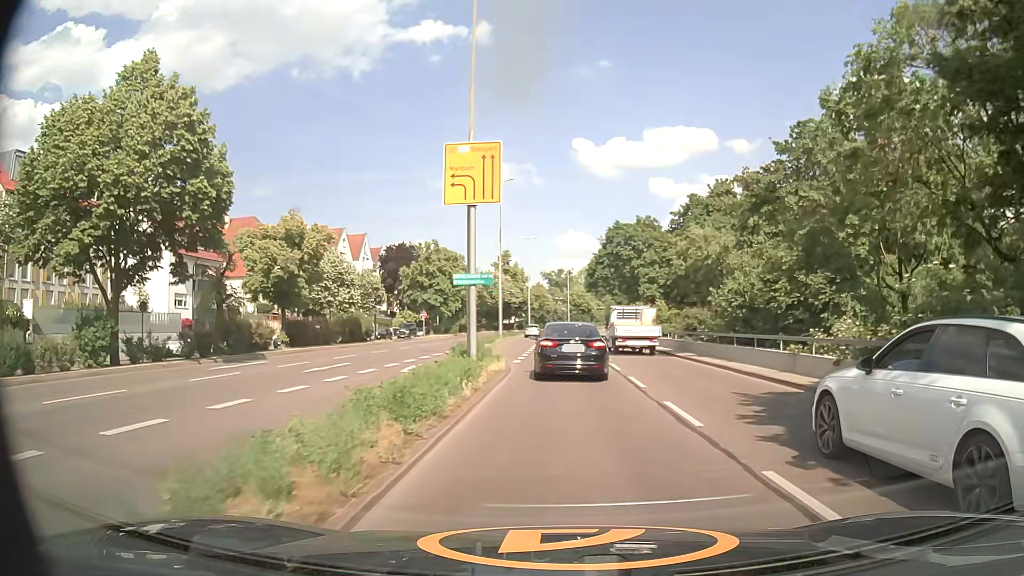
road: primary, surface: asphalt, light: Day
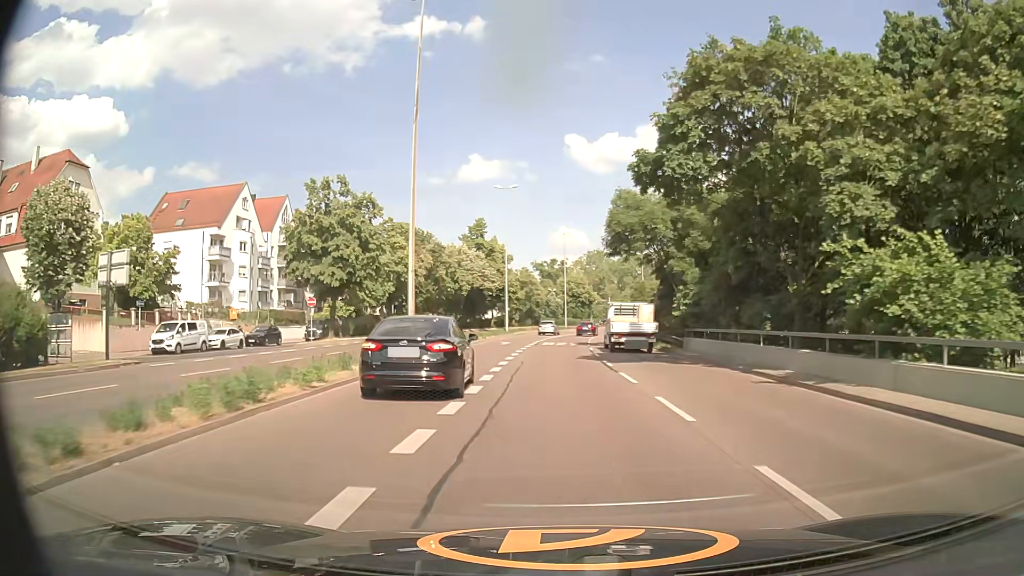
(+0.2, +36.2) m; 0°
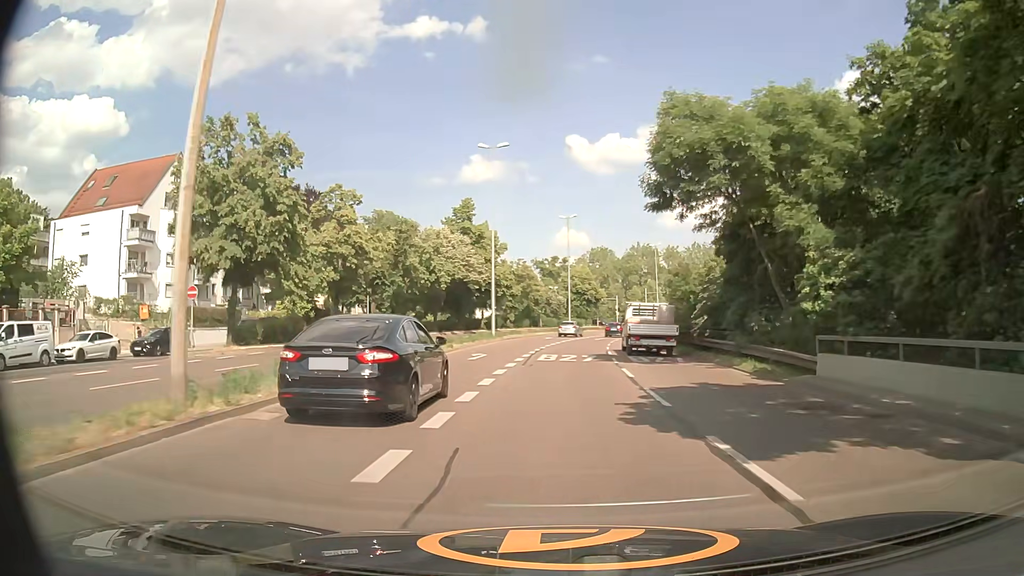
(+0.1, +16.1) m; 0°
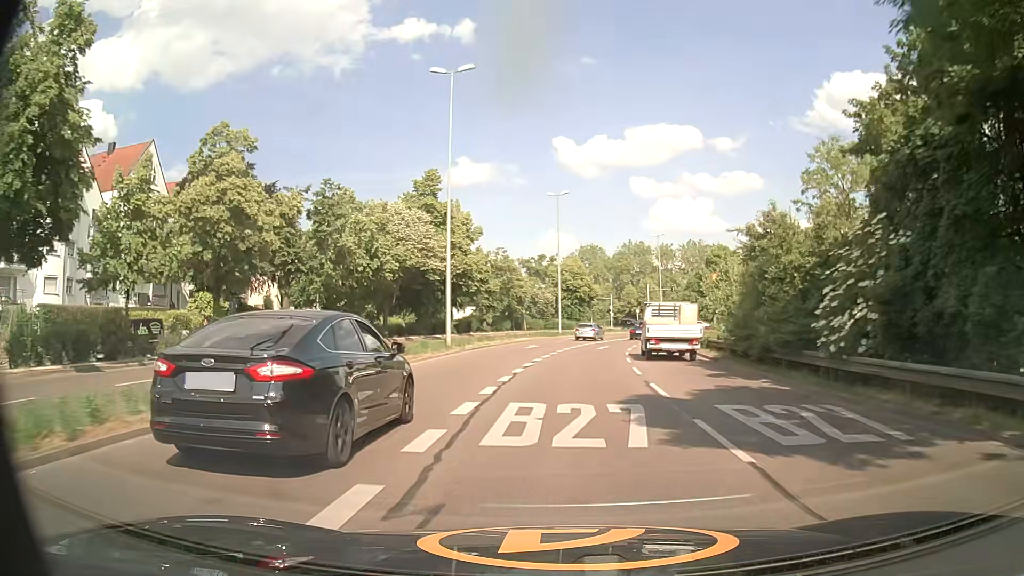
(+0.1, +16.5) m; +1°
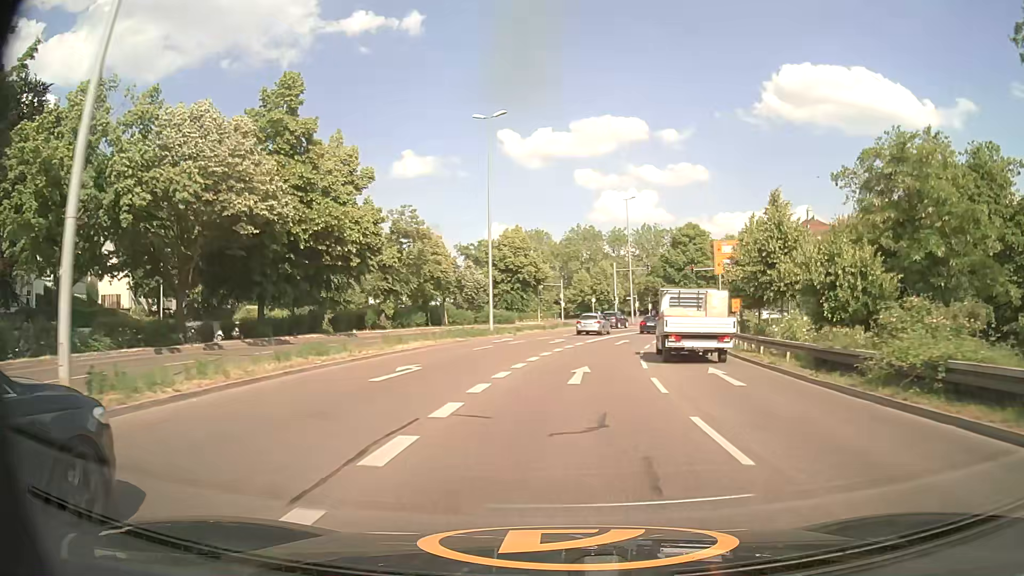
(+0.9, +24.5) m; +4°
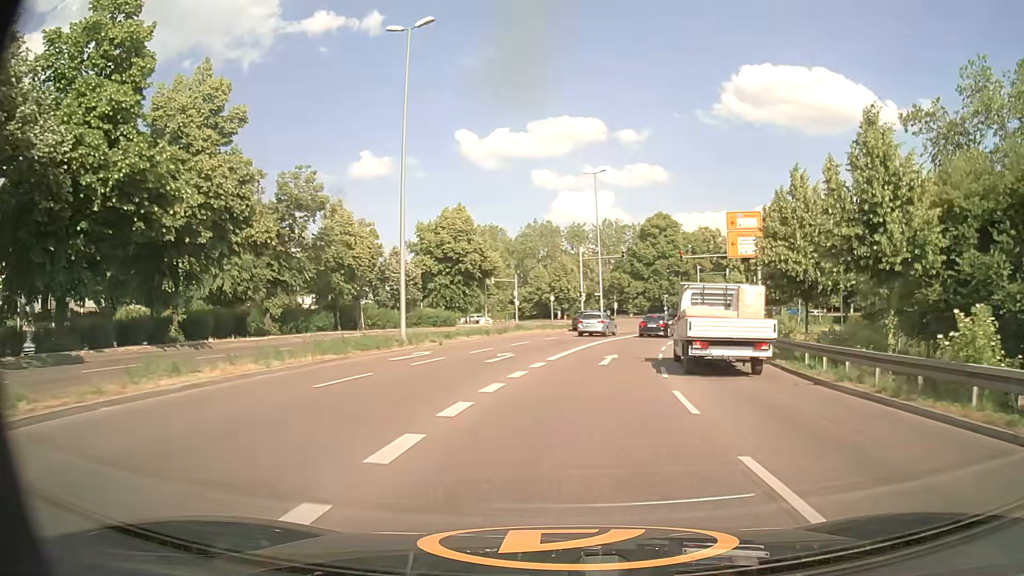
(+0.4, +14.4) m; +4°
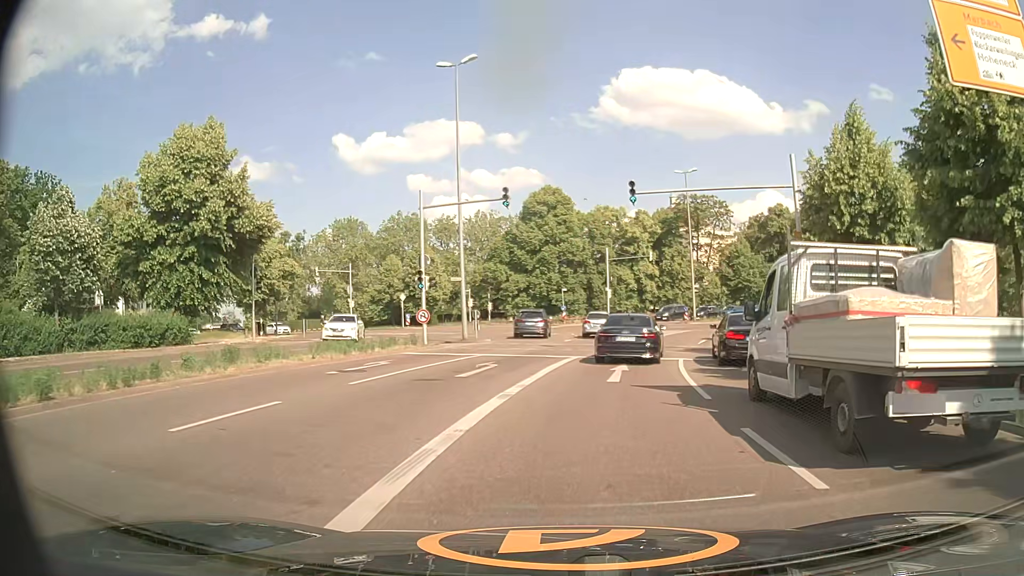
(+2.2, +28.0) m; +11°
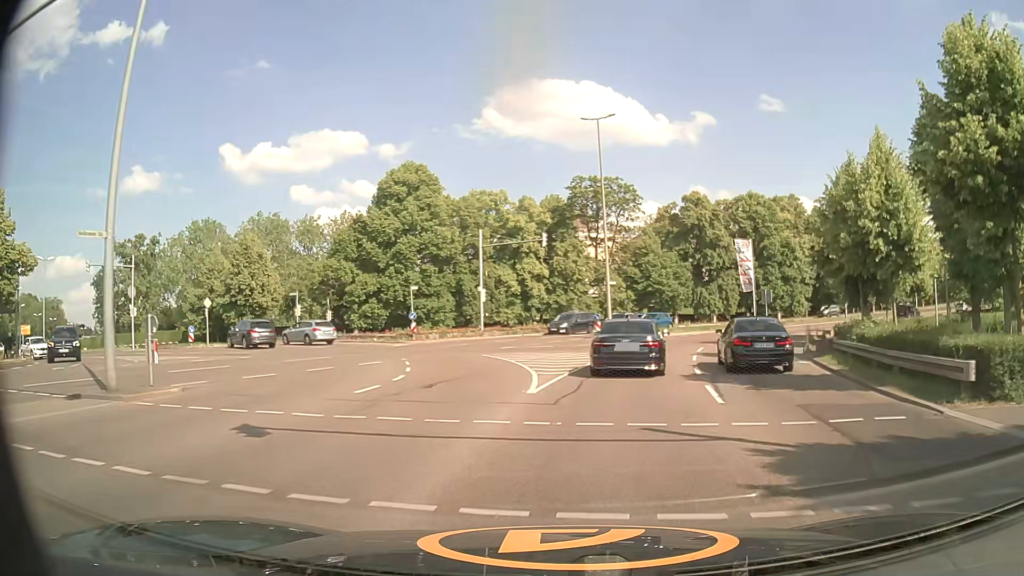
(+1.8, +21.1) m; +10°
(+1, +10) (+2, +20) (+4, +30) (+7, +39) (+12, +48) (+18, +56) (+24, +63) (+32, +70) (+40, +76) (+49, +81) m
